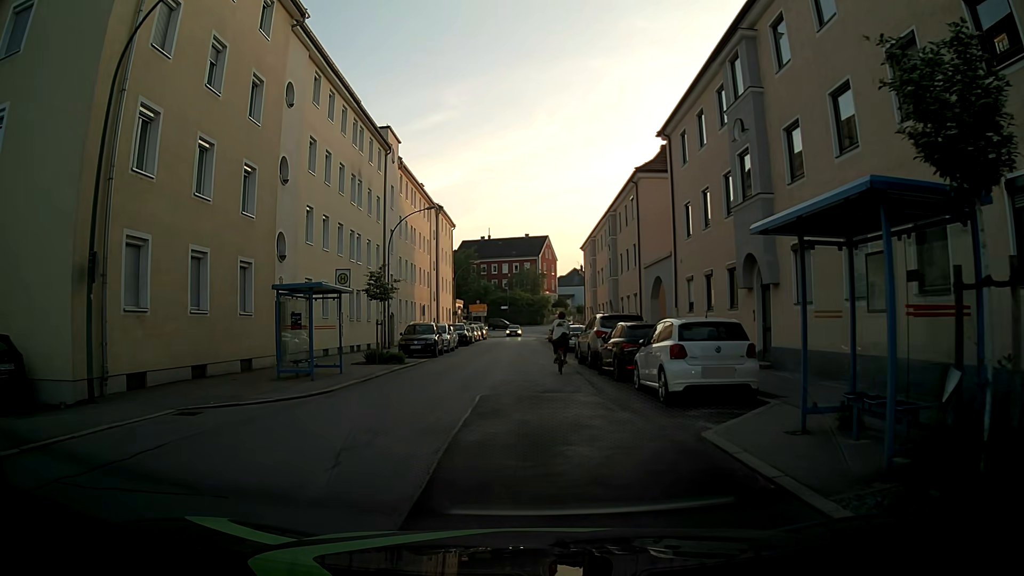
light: Day
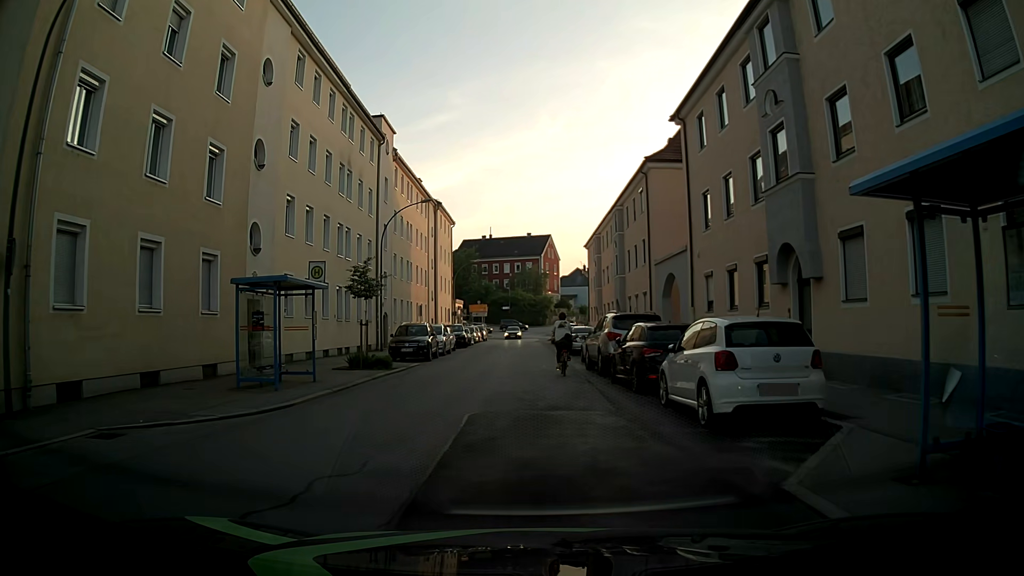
(0.0, +2.6) m; 0°
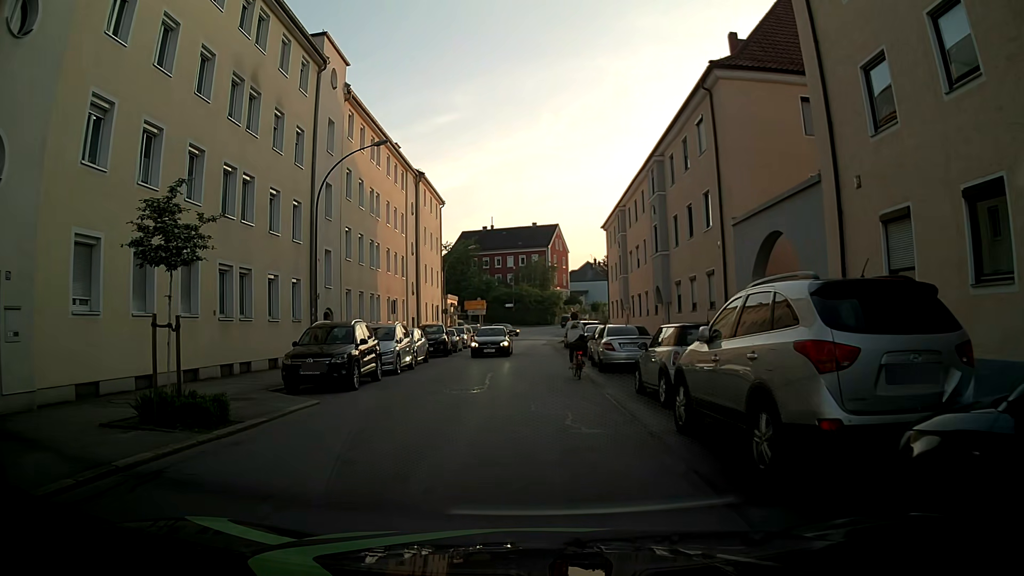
(-0.1, +13.0) m; -1°
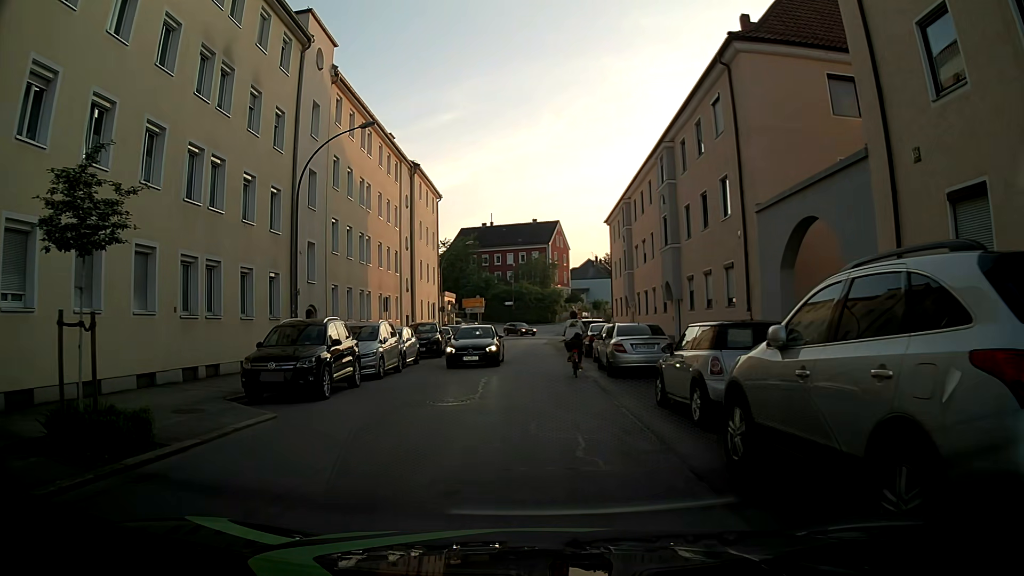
(0.0, +2.3) m; 0°
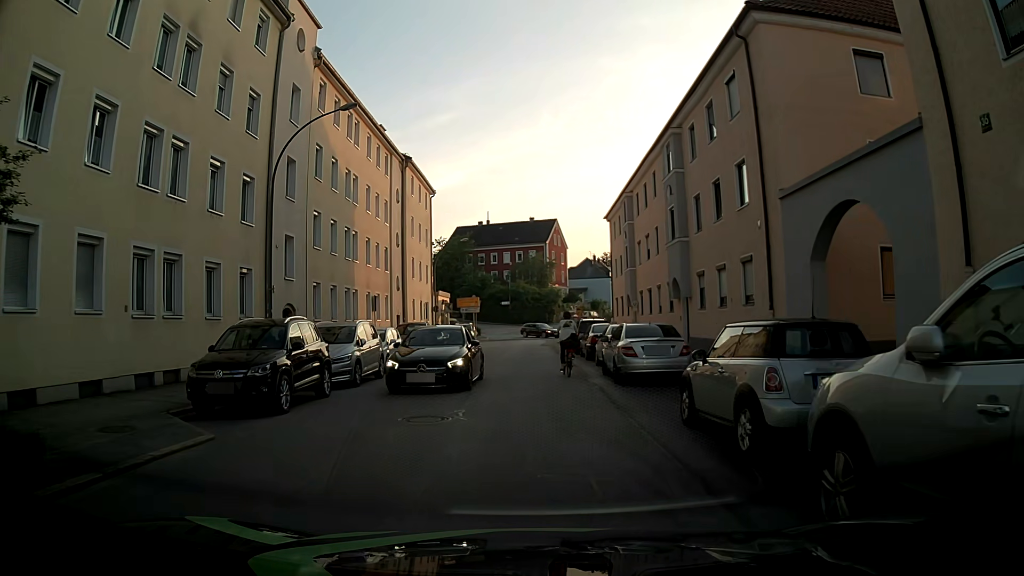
(0.0, +2.2) m; +1°
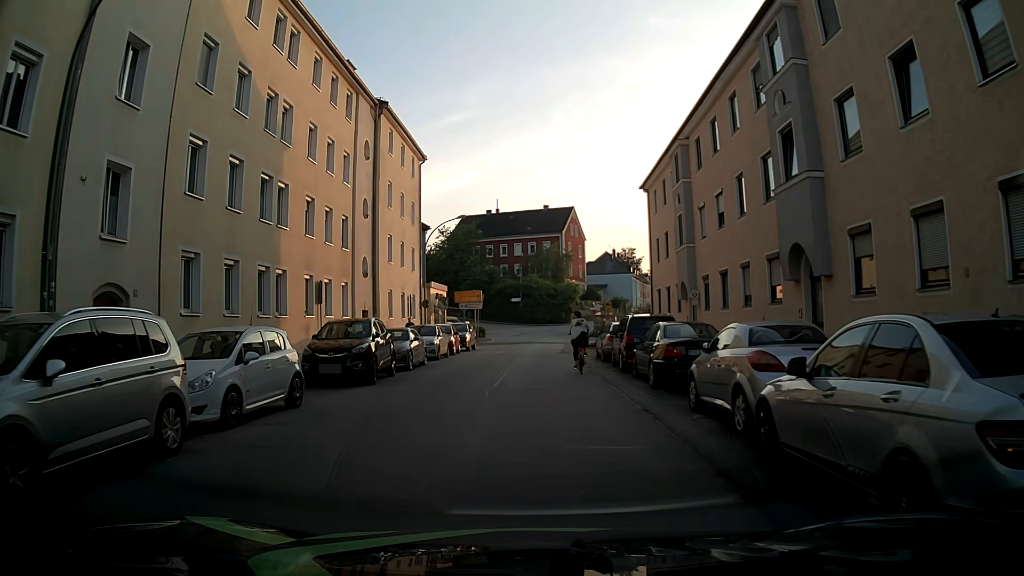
(-0.3, +12.4) m; -1°
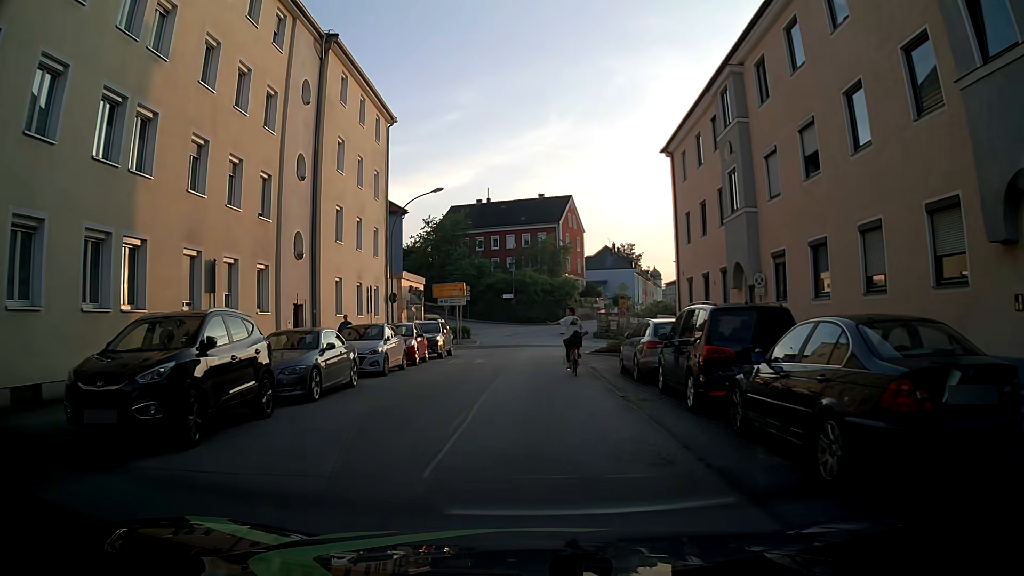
(-0.1, +9.1) m; 0°
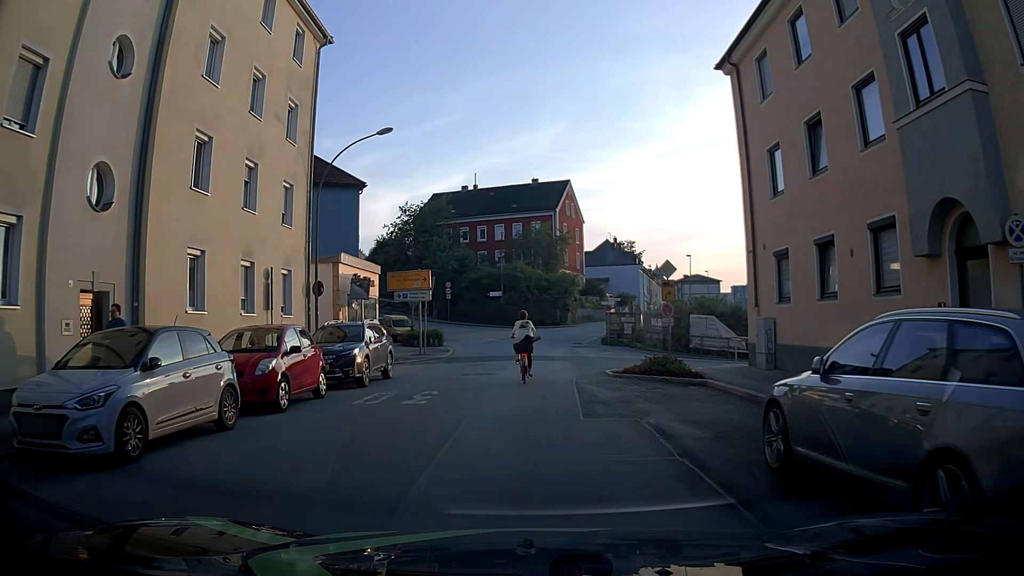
(+0.2, +12.2) m; +1°
